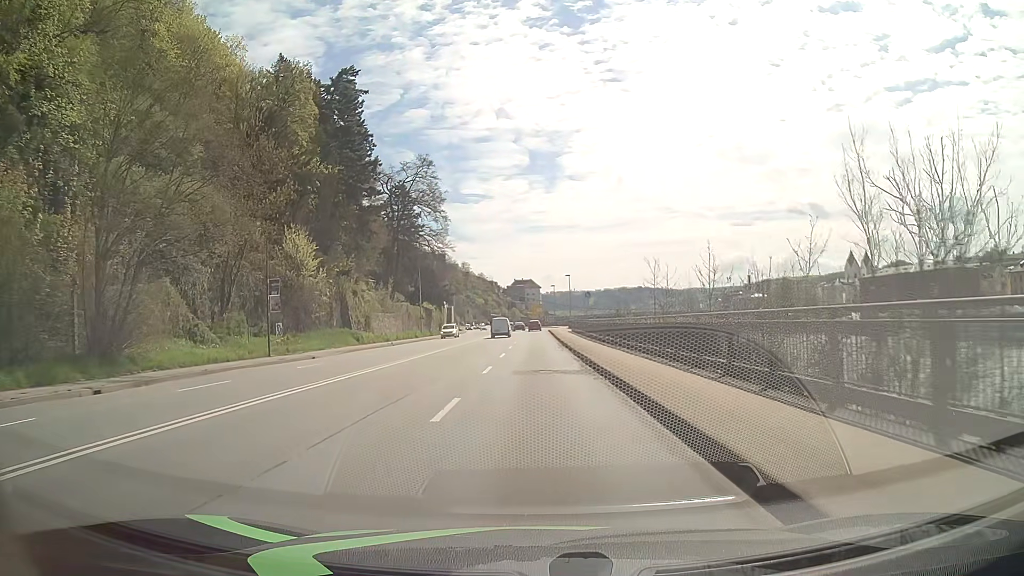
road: primary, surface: asphalt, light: Day
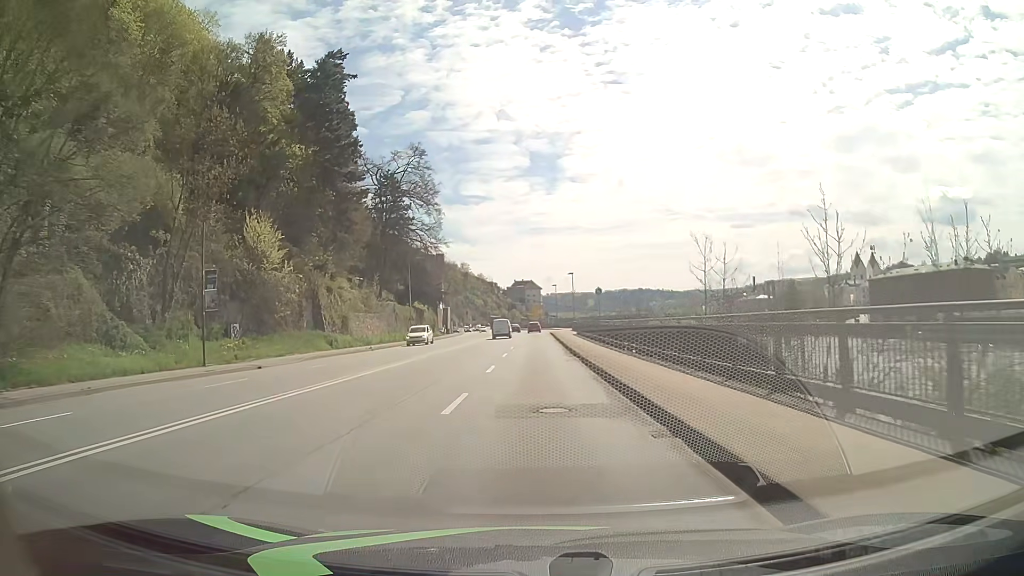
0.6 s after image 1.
(0.0, +7.8) m; 0°
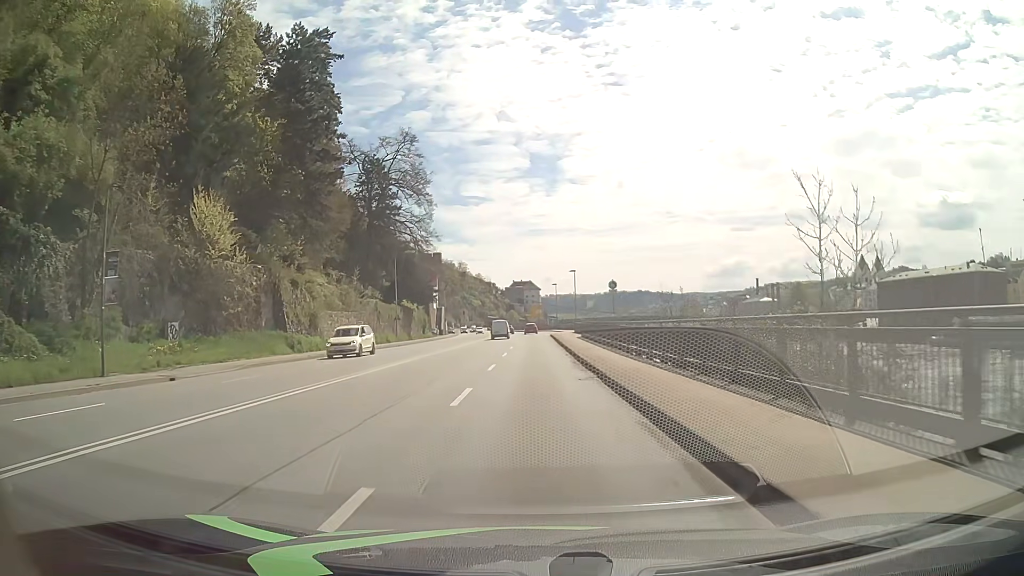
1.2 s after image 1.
(0.0, +7.8) m; 0°
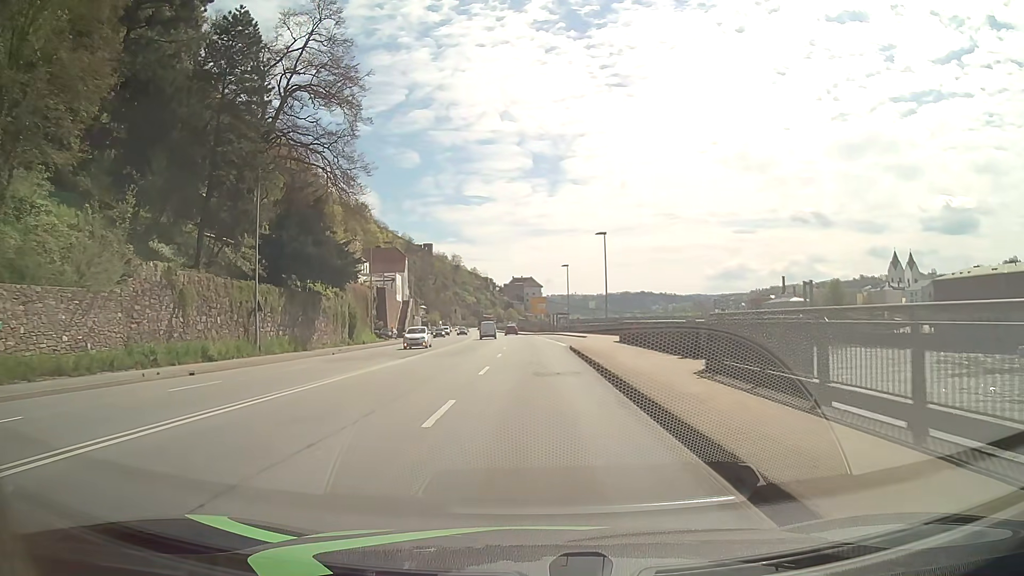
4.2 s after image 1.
(+0.1, +38.8) m; 0°
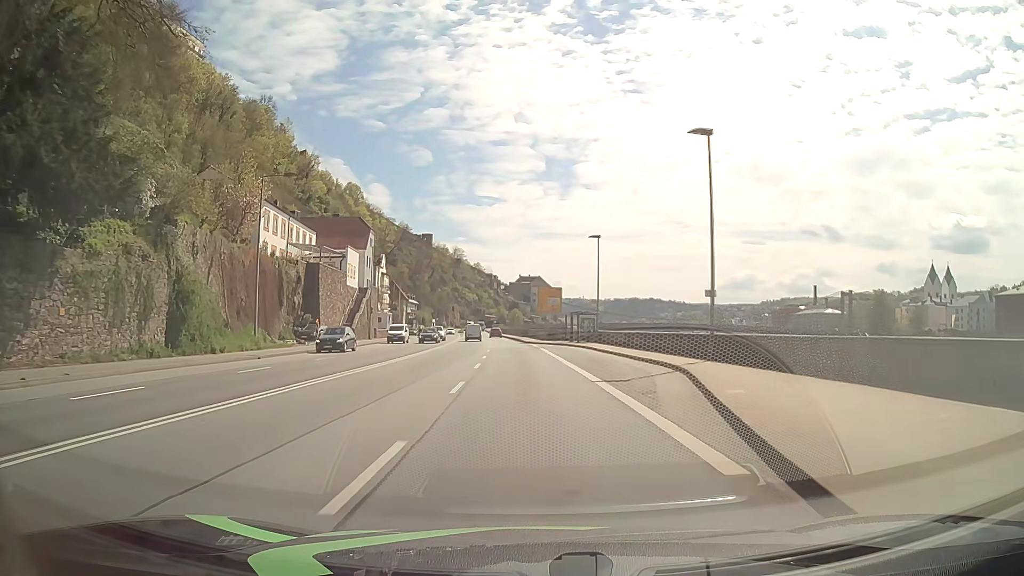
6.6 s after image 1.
(0.0, +31.0) m; -1°
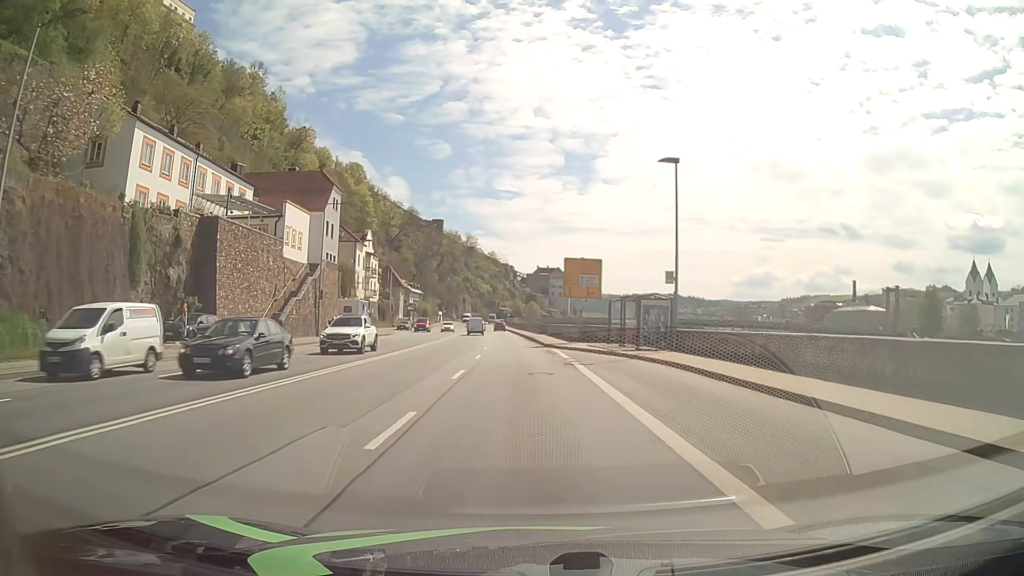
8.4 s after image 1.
(-0.2, +23.4) m; -1°
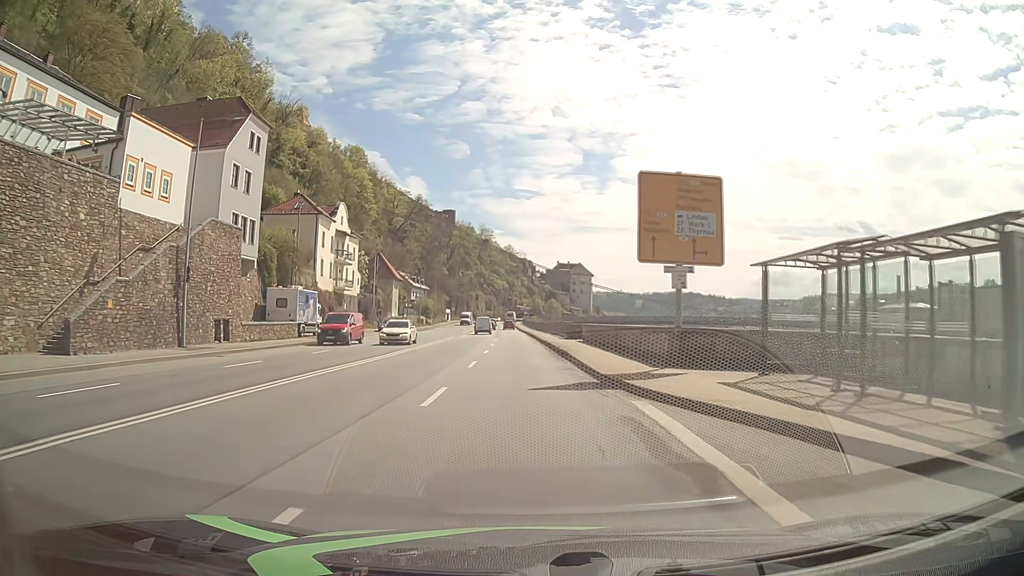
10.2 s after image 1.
(-0.3, +23.5) m; -1°
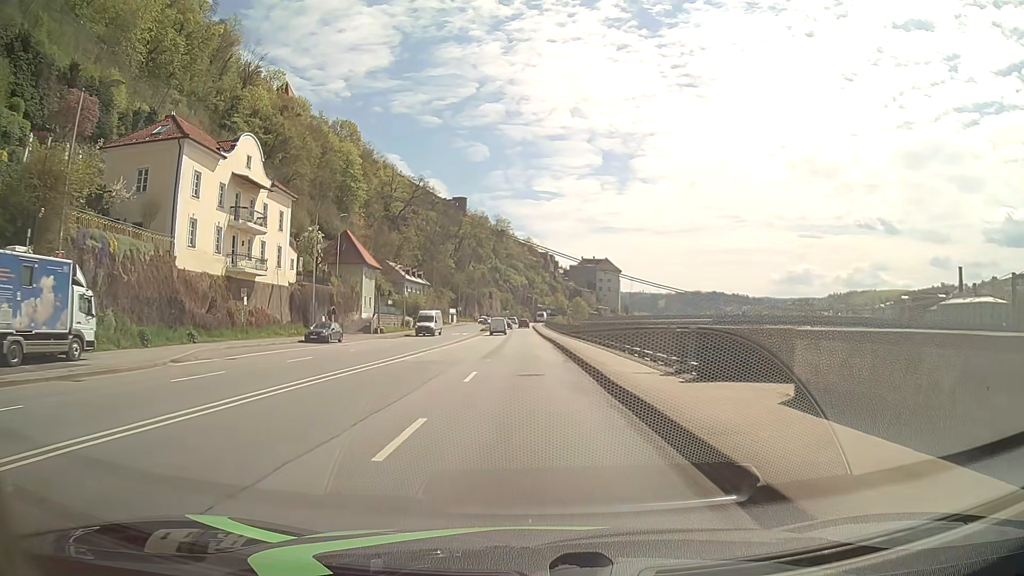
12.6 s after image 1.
(-0.7, +31.2) m; -2°
(0, +10) (0, +20) (0, +30) (0, +40) (-1, +50) (-1, +60) (-1, +70) (-1, +80) (-2, +90) (-2, +100) m
